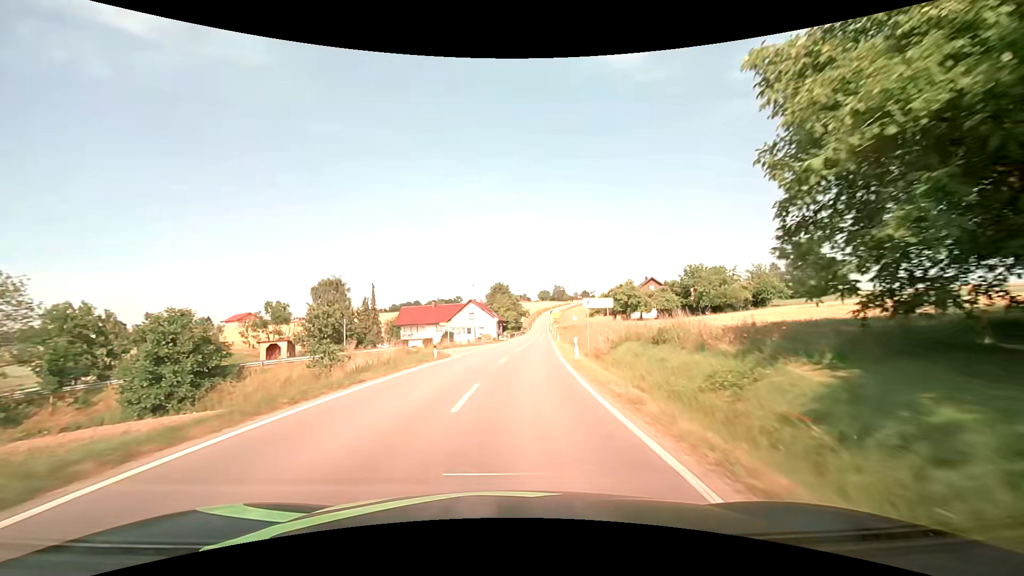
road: secondary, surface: asphalt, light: Day
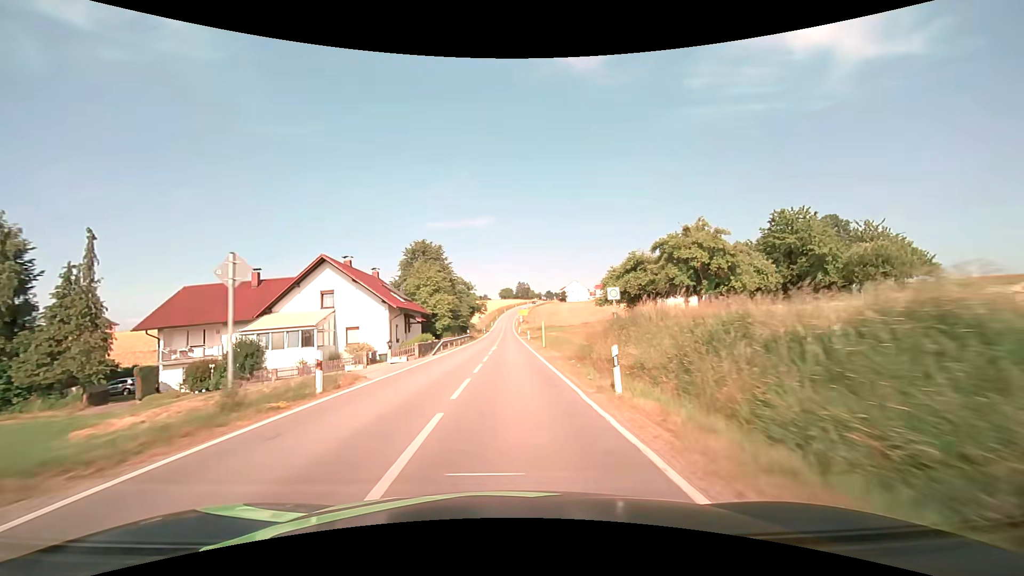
(+3.2, +53.6) m; +4°
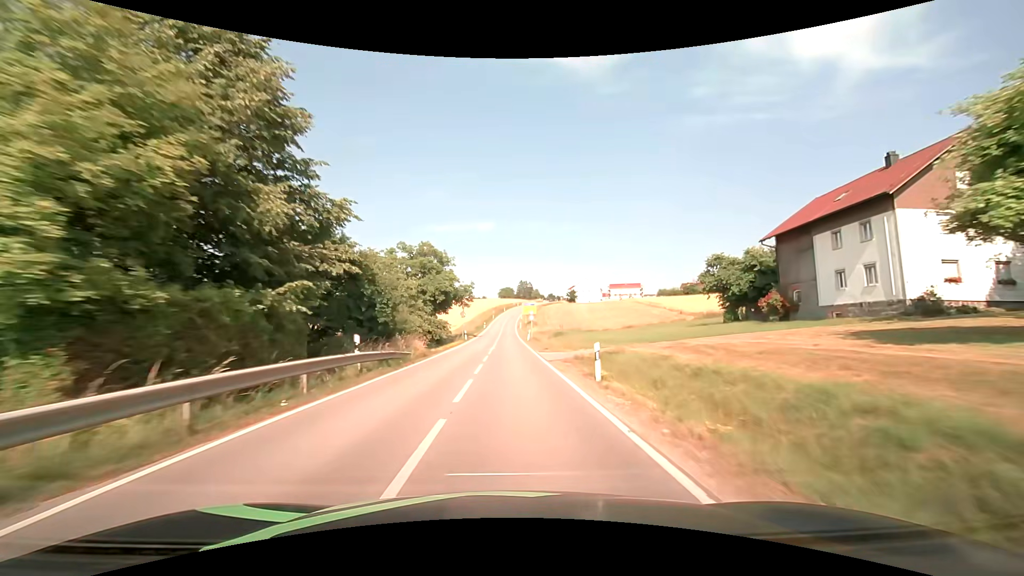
(-0.1, +42.8) m; 0°
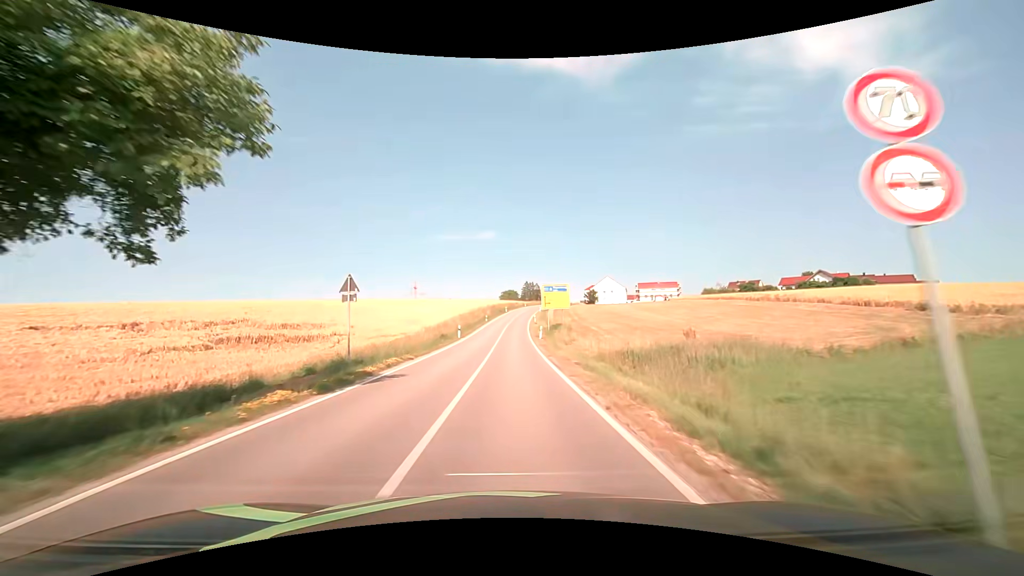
(+0.1, +53.3) m; 0°
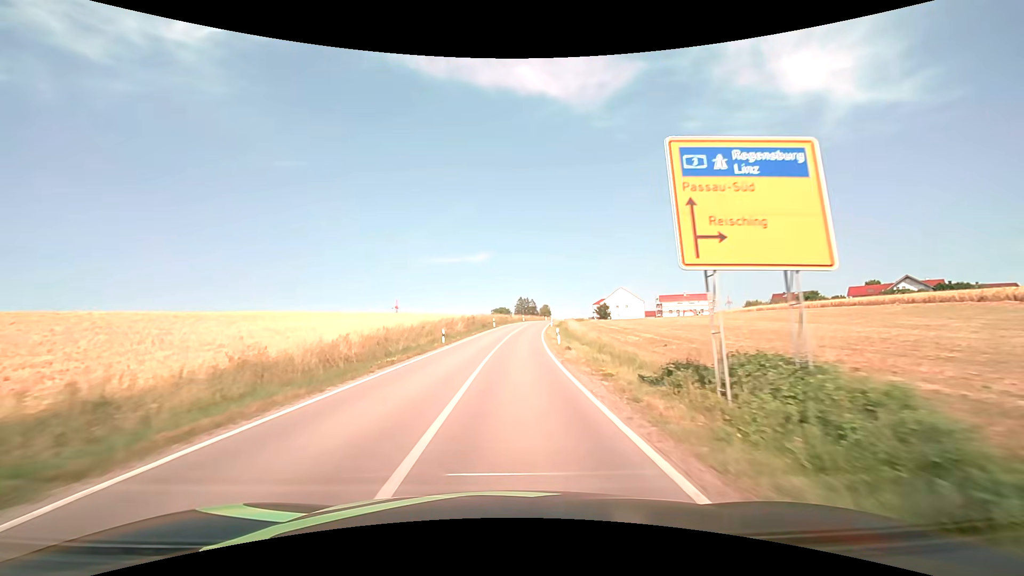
(+0.2, +42.2) m; +1°
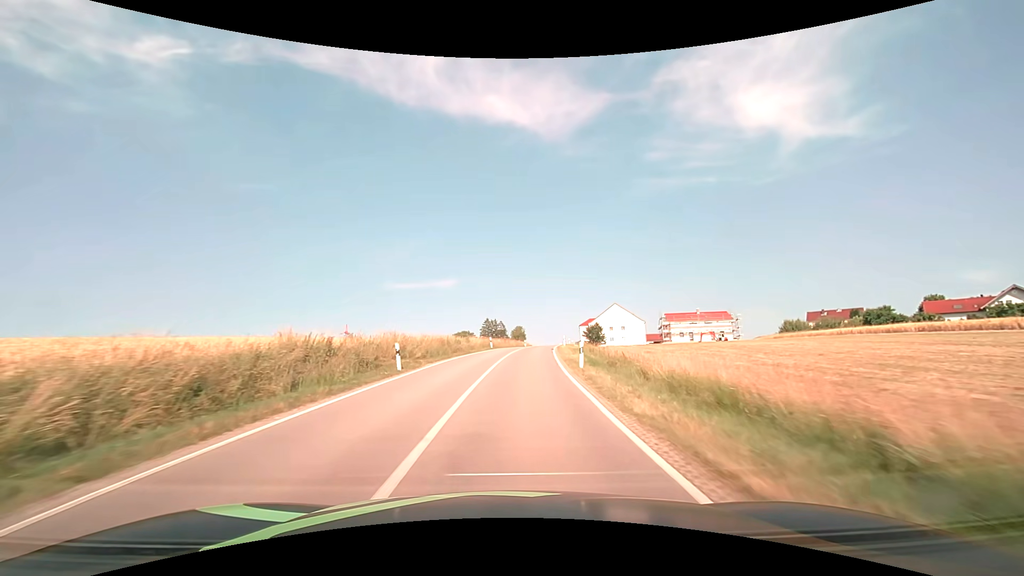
(+1.1, +41.5) m; +4°
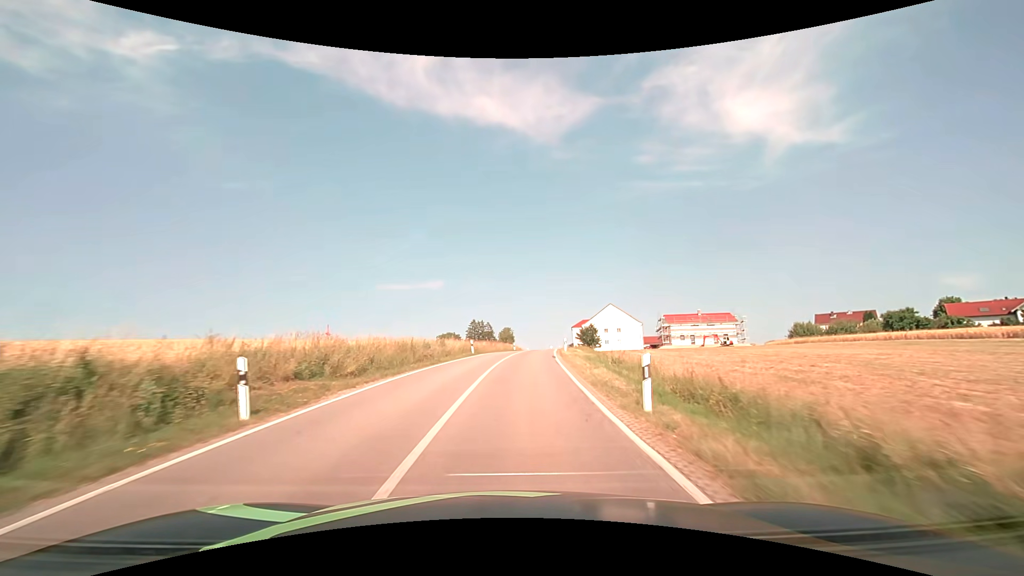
(+0.1, +10.3) m; +2°
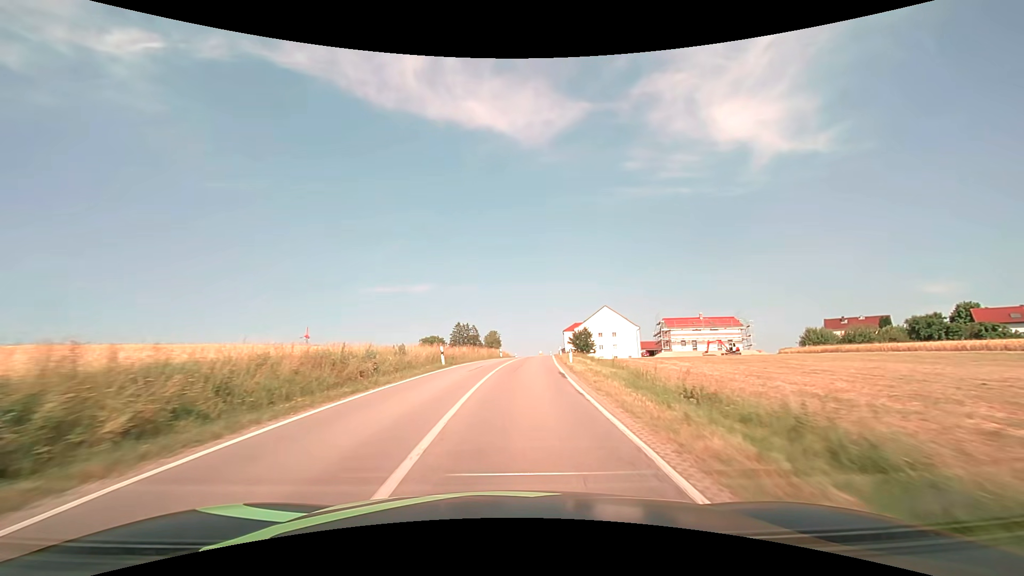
(+0.1, +10.4) m; +1°
(0, +10) (+1, +20) (+1, +30) (+2, +40) (+3, +50) (+4, +60) (+5, +70) (+5, +80) (+6, +90) (+6, +100) m
